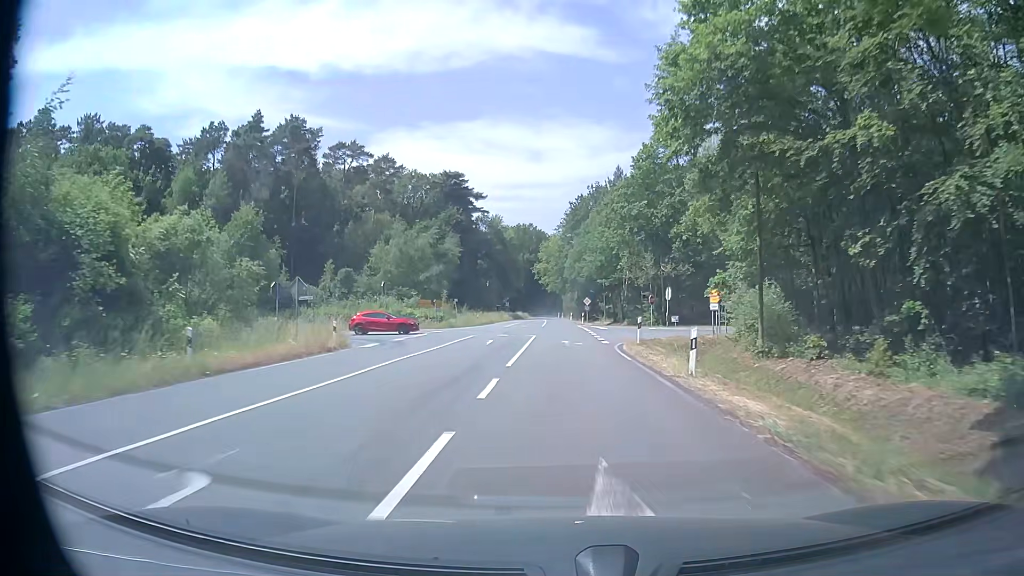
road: secondary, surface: asphalt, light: Day
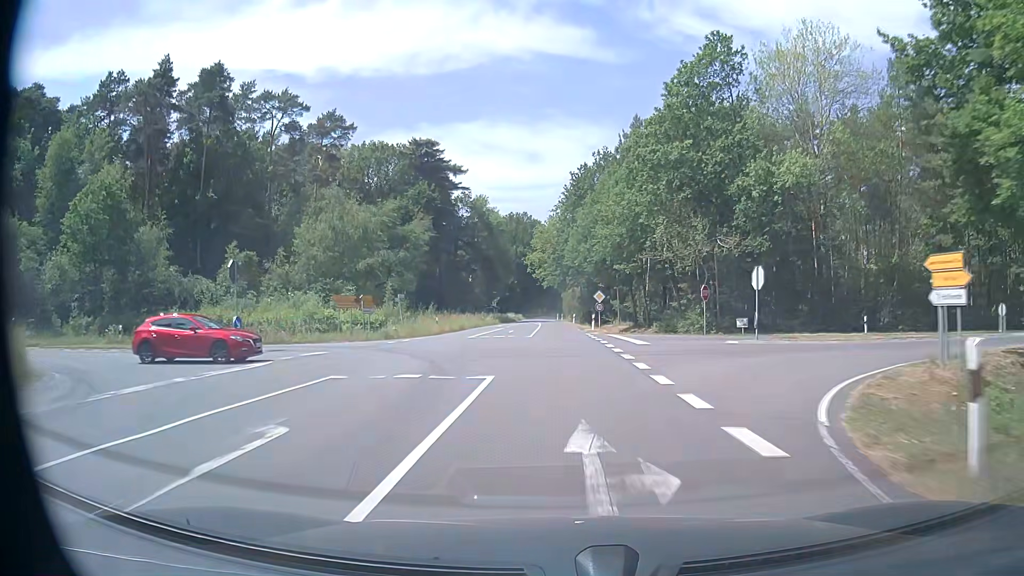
(+0.1, +22.9) m; 0°
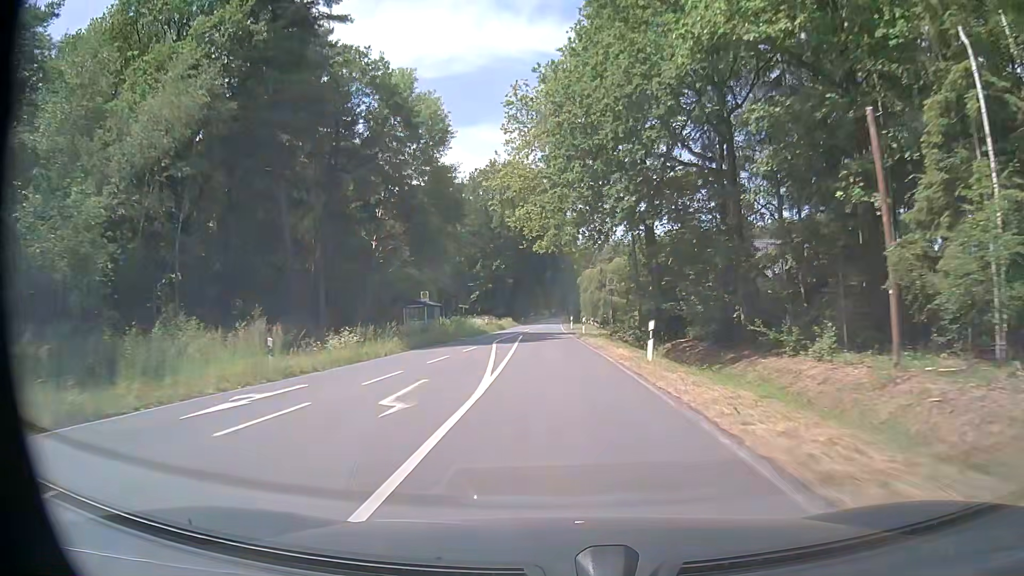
(+0.1, +57.0) m; 0°
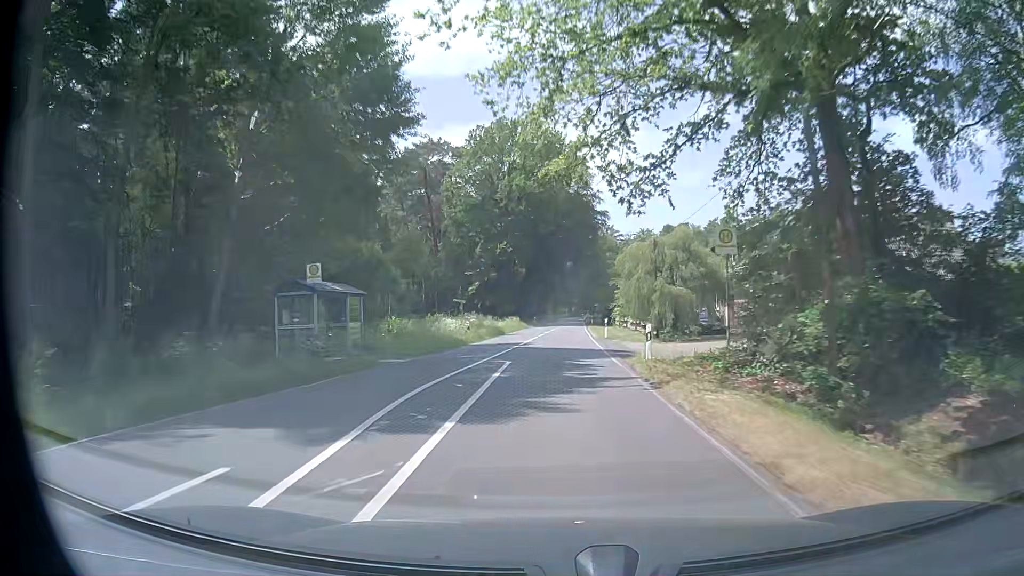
(-0.5, +22.8) m; -2°
(0, +10) (0, +20) (0, +30) (+1, +40) (+1, +50) (+1, +60) (+2, +70) (+2, +80) (+3, +90) (+3, +100) m
